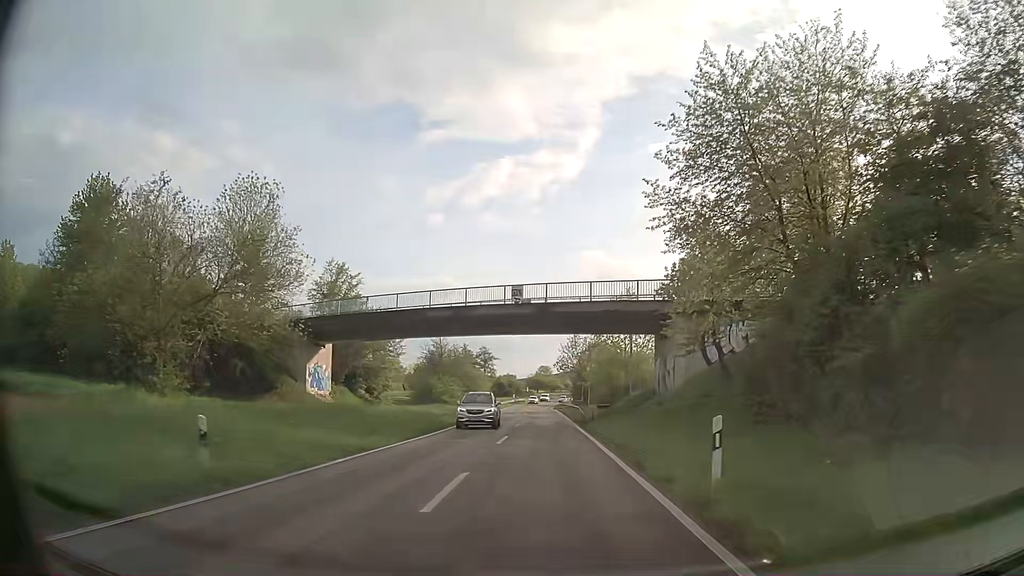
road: primary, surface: asphalt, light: Day
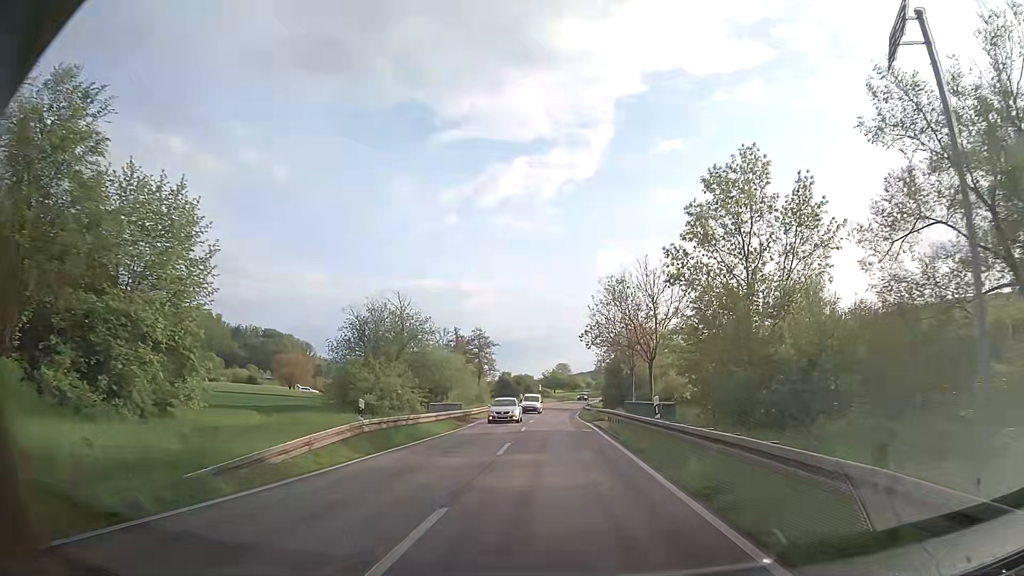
(-0.6, +40.1) m; -2°
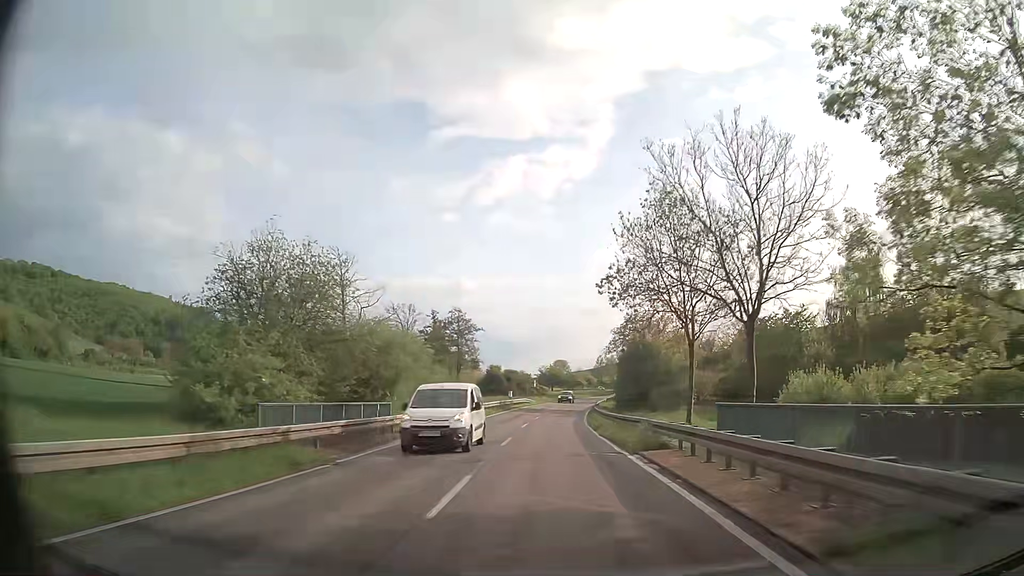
(+0.1, +20.7) m; 0°
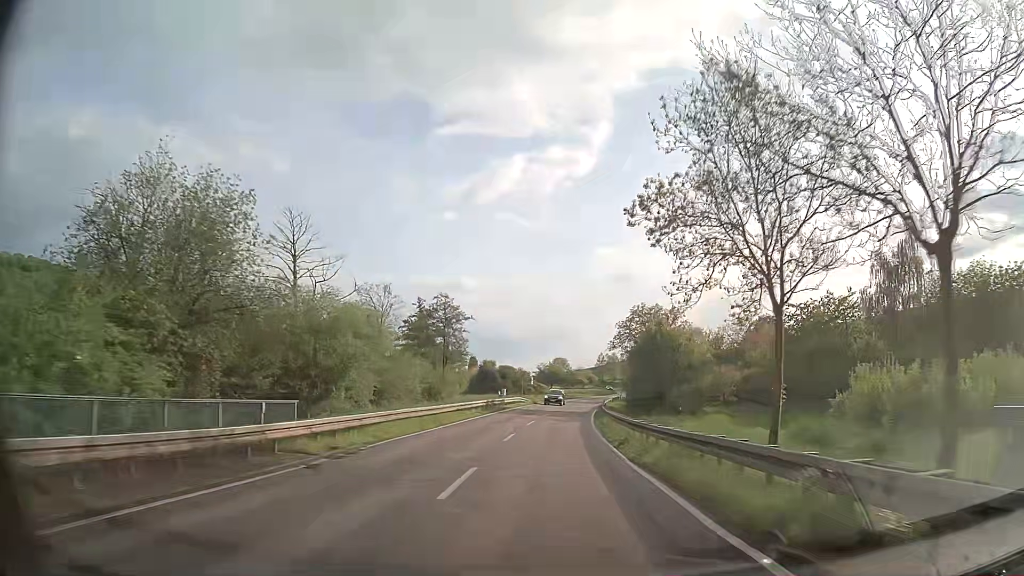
(0.0, +10.4) m; 0°
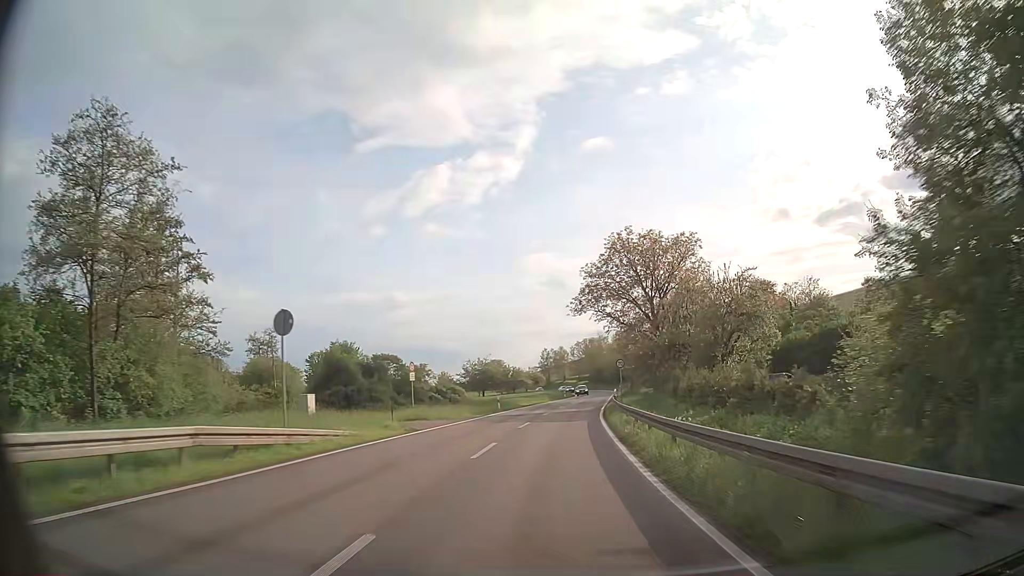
(+1.3, +52.8) m; +5°
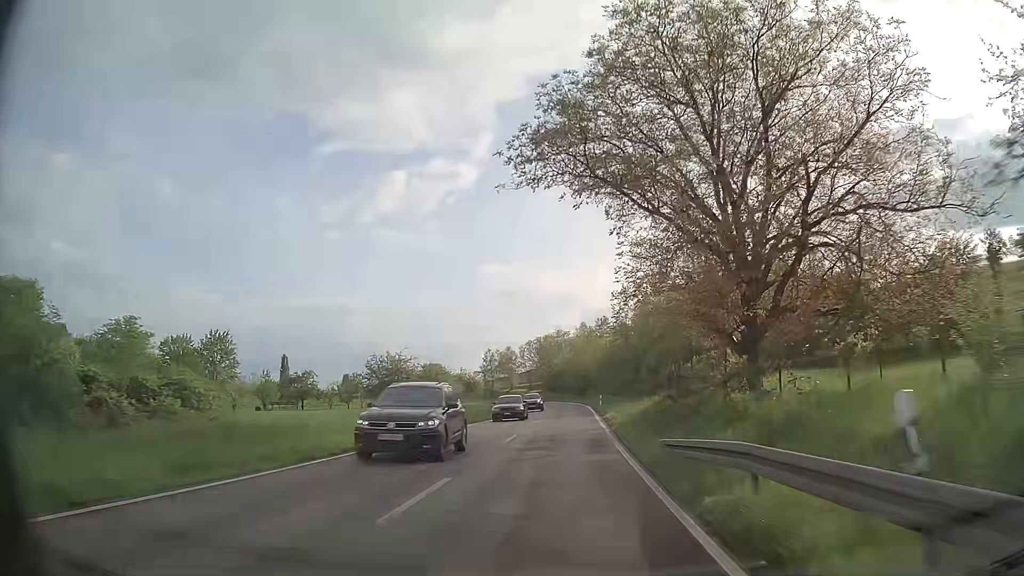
(+1.6, +42.2) m; +4°
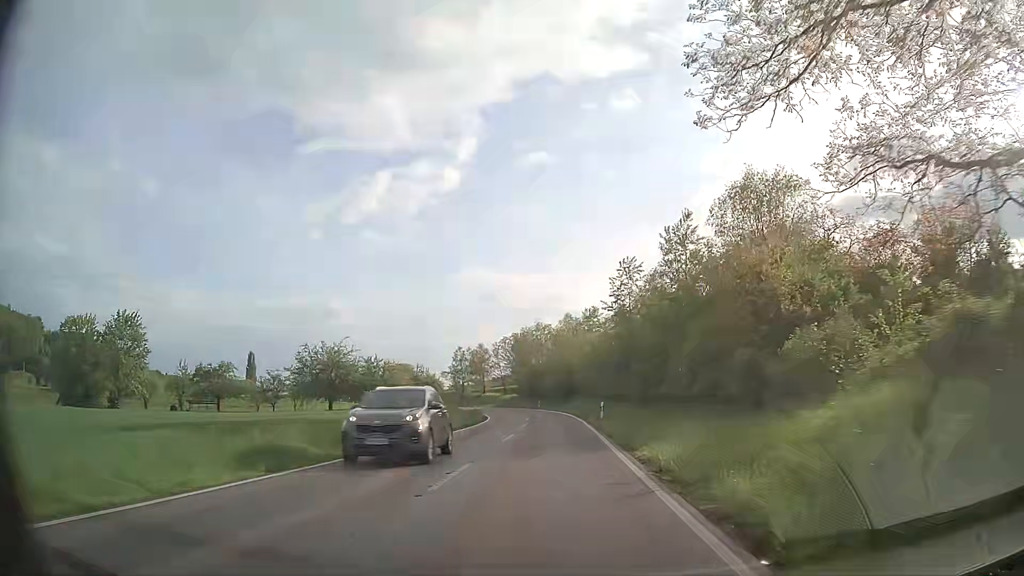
(+0.3, +21.2) m; +2°
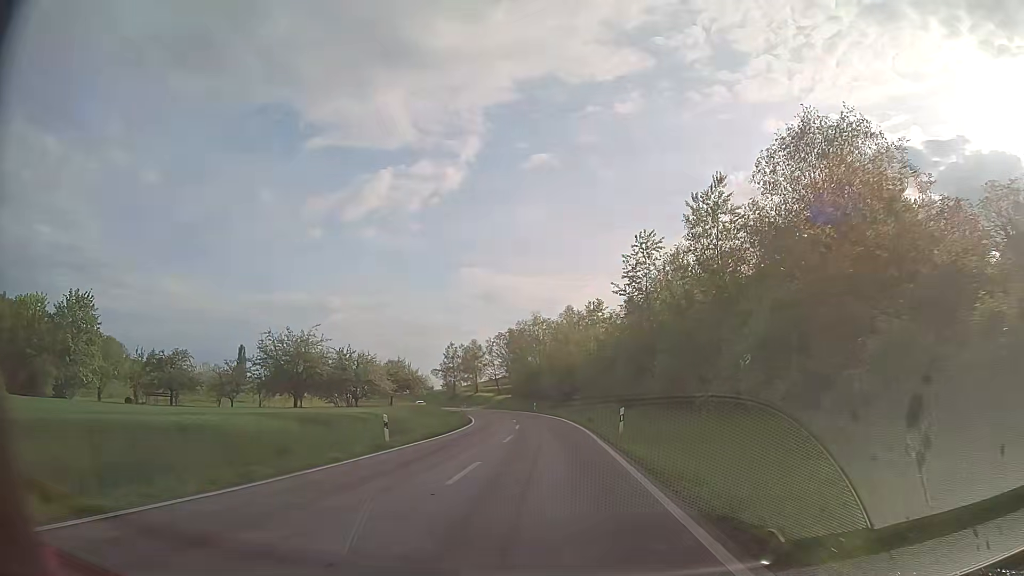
(0.0, +10.6) m; 0°
(0, +10) (0, +20) (0, +30) (-1, +40) (-1, +50) (-2, +60) (-4, +70) (-5, +80) (-8, +89) (-10, +99) m
